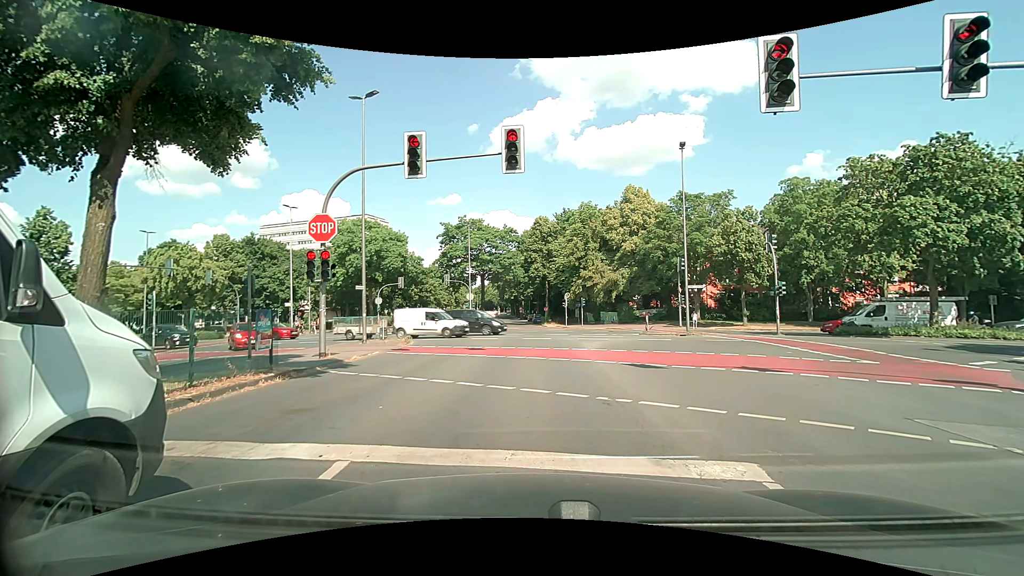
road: secondary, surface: asphalt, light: Day
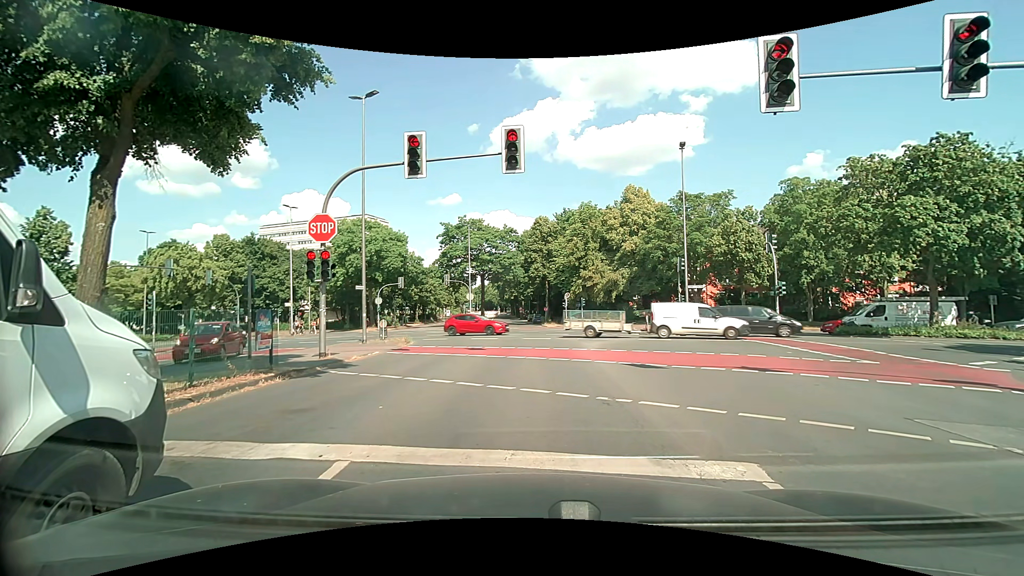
(0.0, 0.0) m; 0°
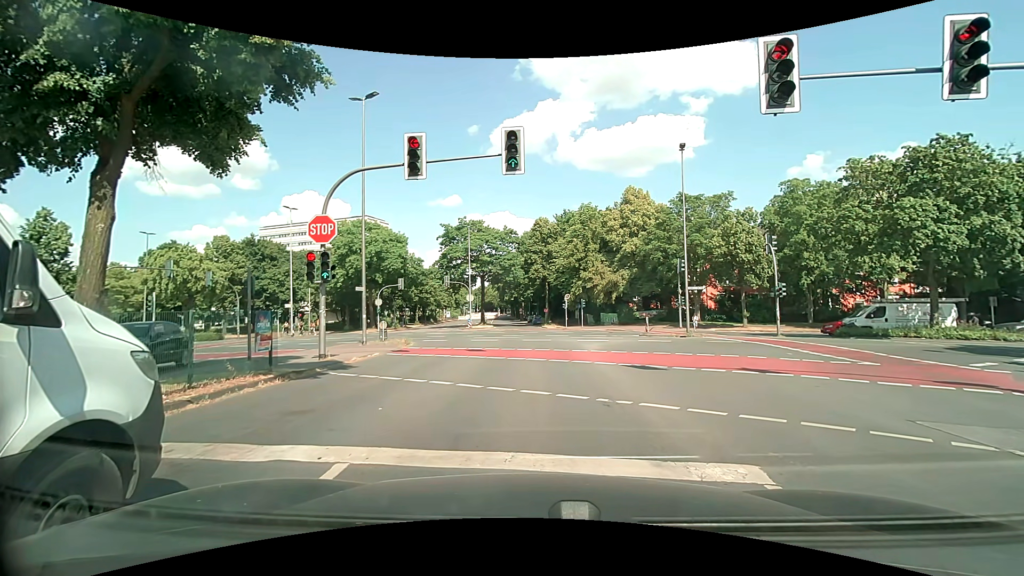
(0.0, 0.0) m; 0°
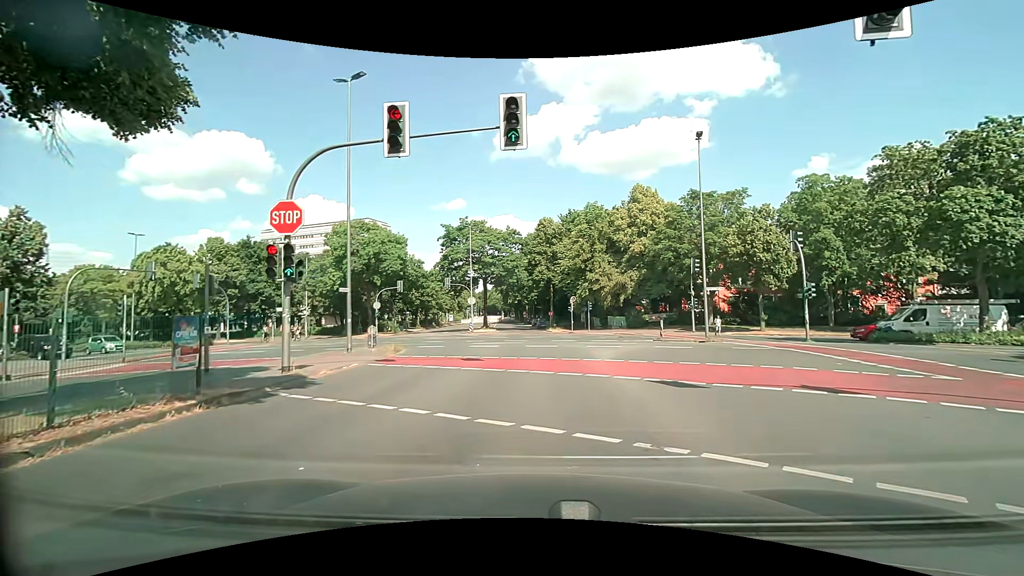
(0.0, +2.8) m; 0°
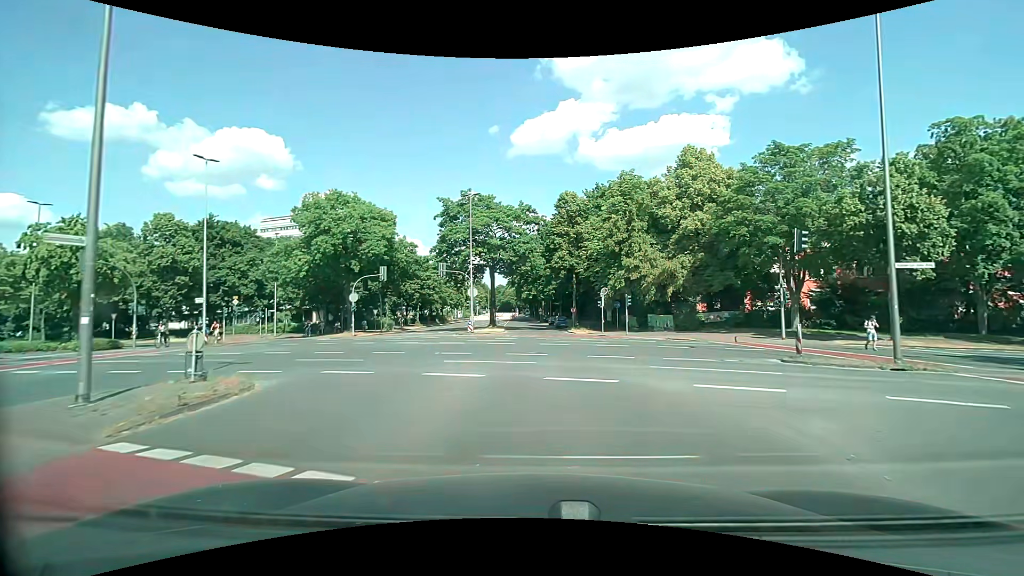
(-0.5, +14.1) m; -2°
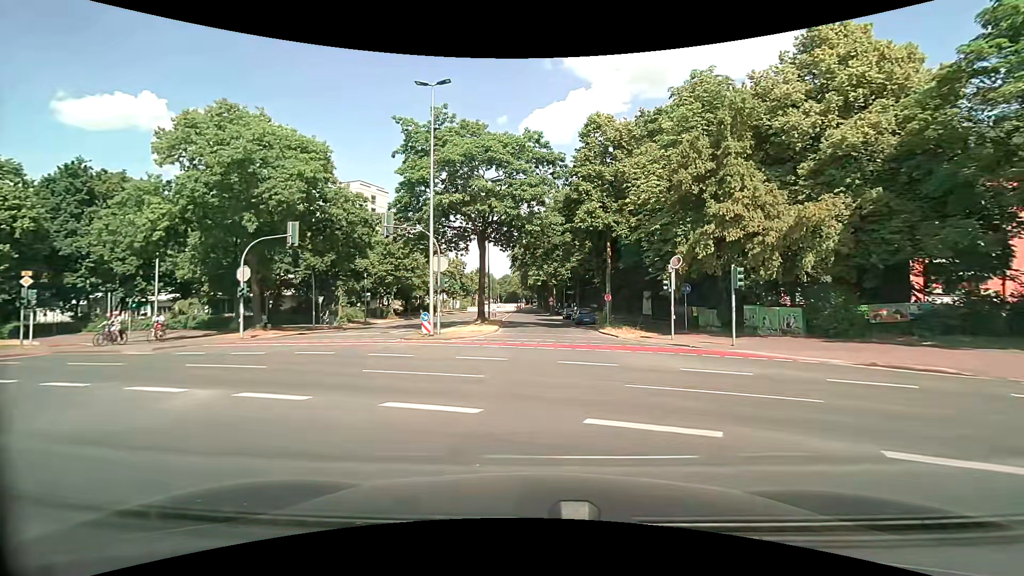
(-0.4, +20.4) m; -1°
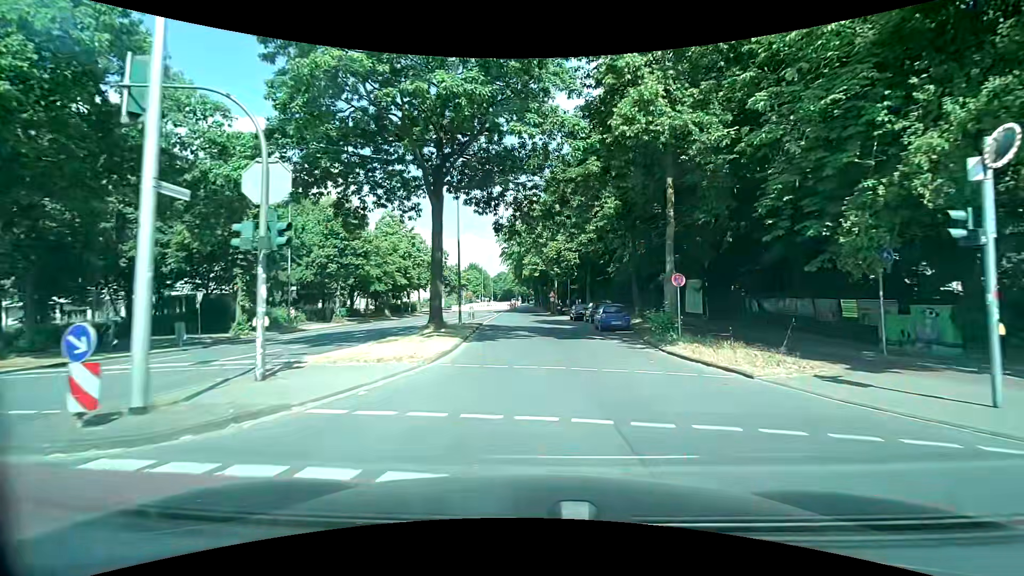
(+0.1, +17.3) m; 0°
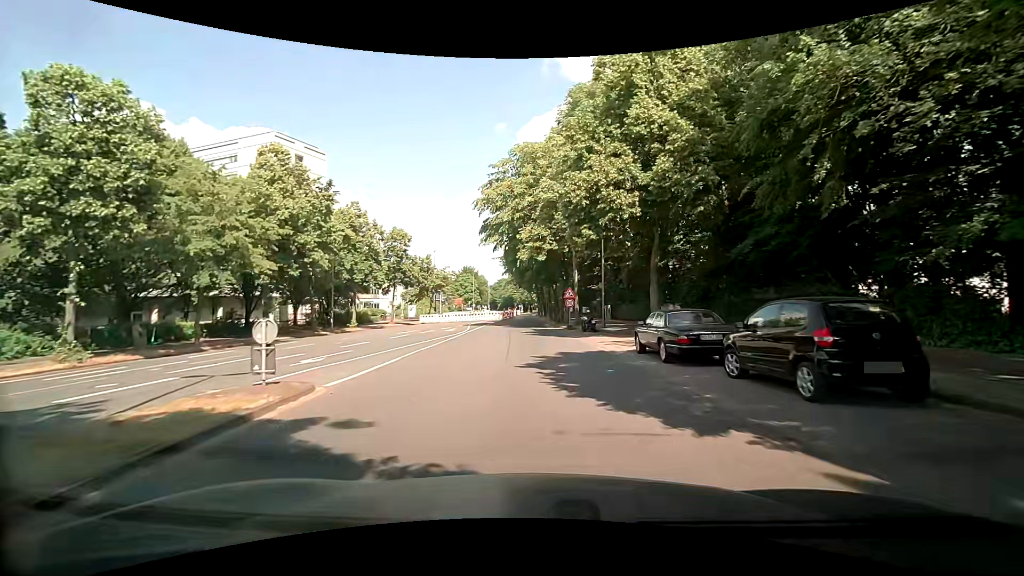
(+0.1, +28.4) m; -1°
